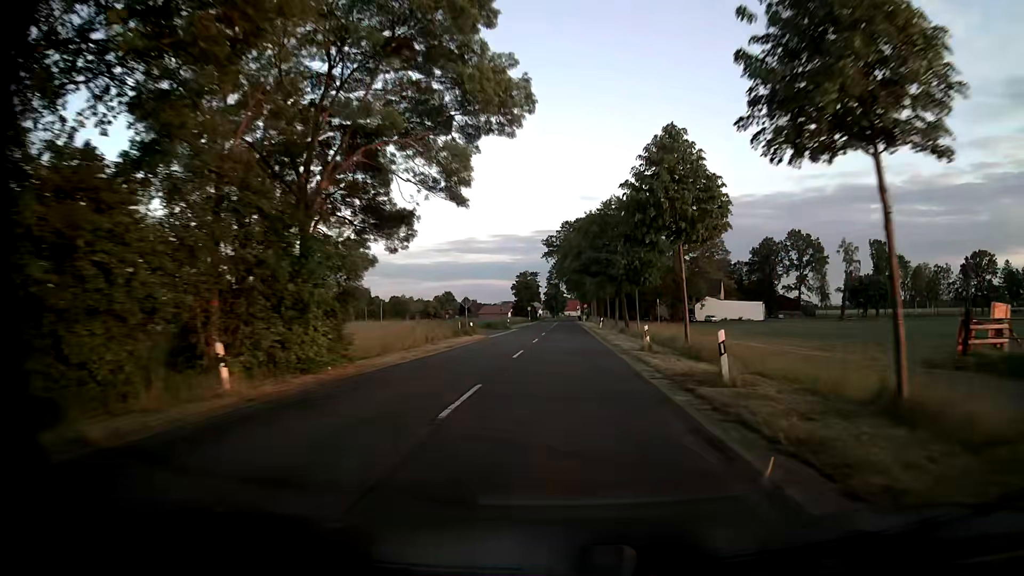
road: secondary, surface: asphalt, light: Day
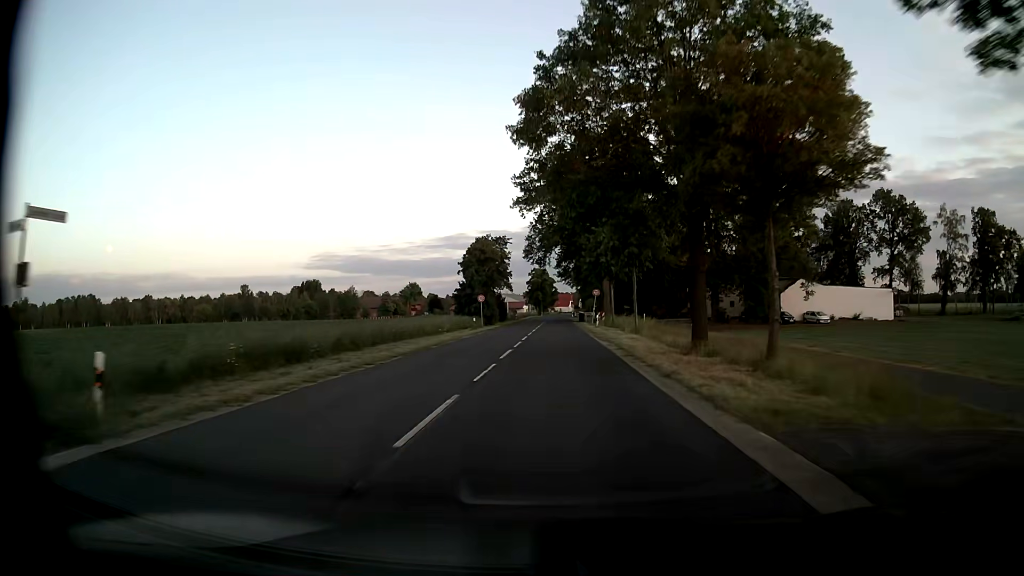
(+0.7, +62.2) m; +1°
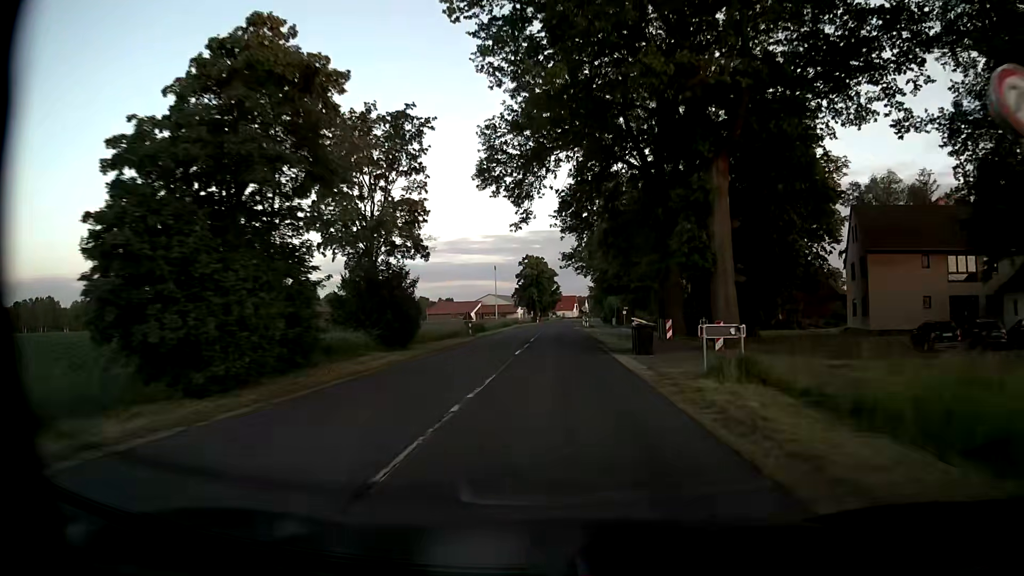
(-0.1, +55.0) m; 0°
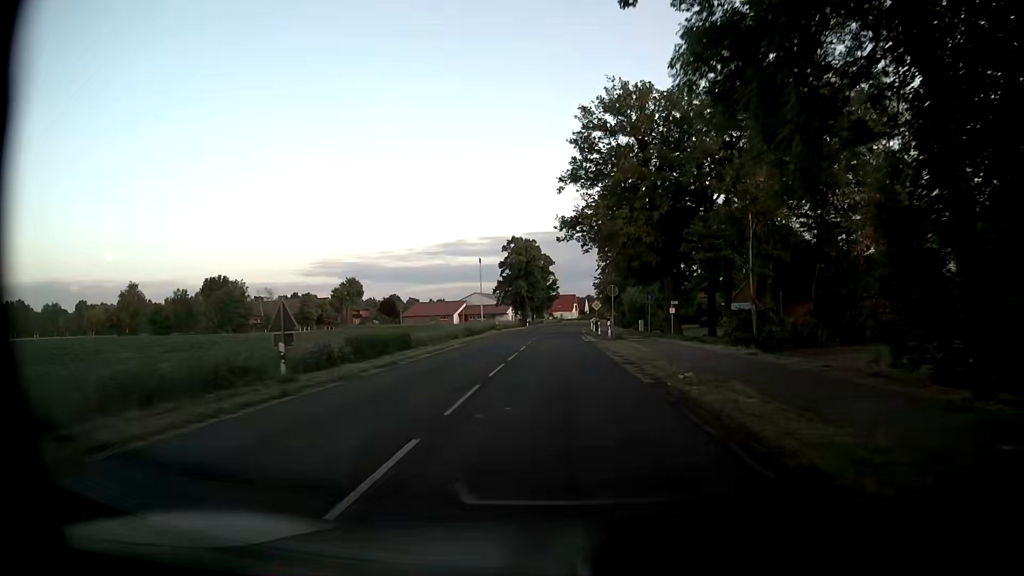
(0.0, +32.2) m; +1°
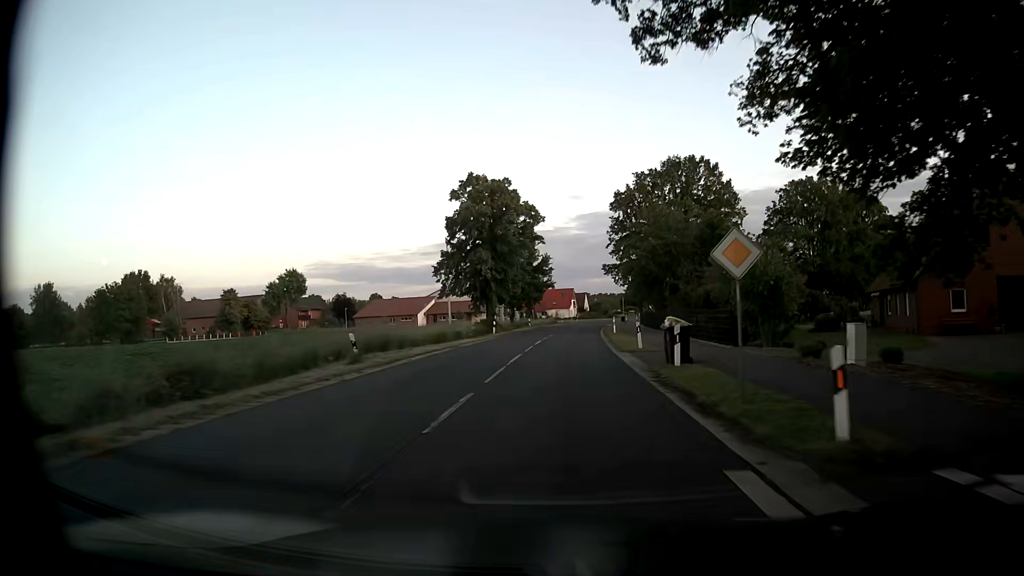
(-0.3, +43.7) m; -1°
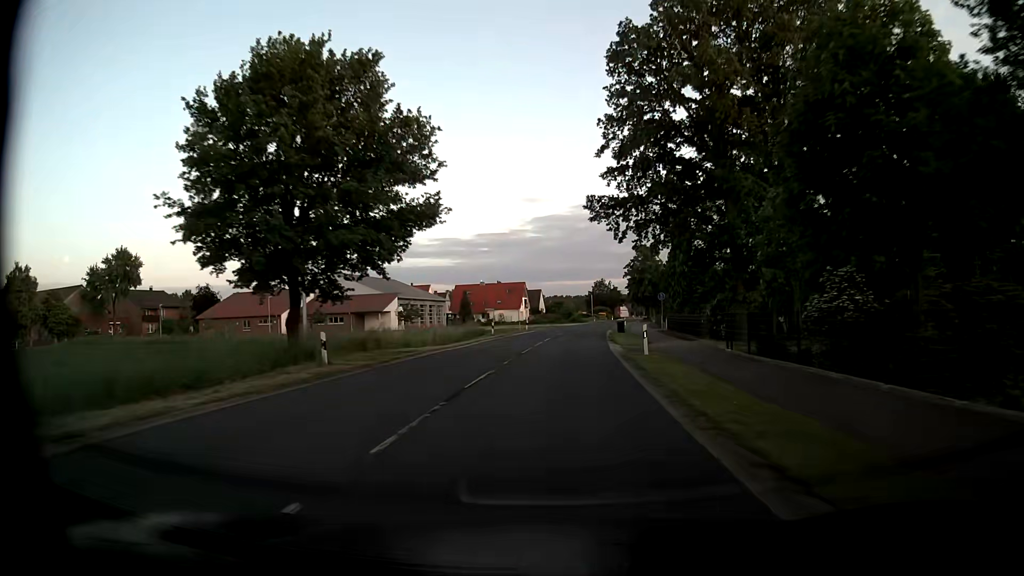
(+2.3, +55.1) m; +4°
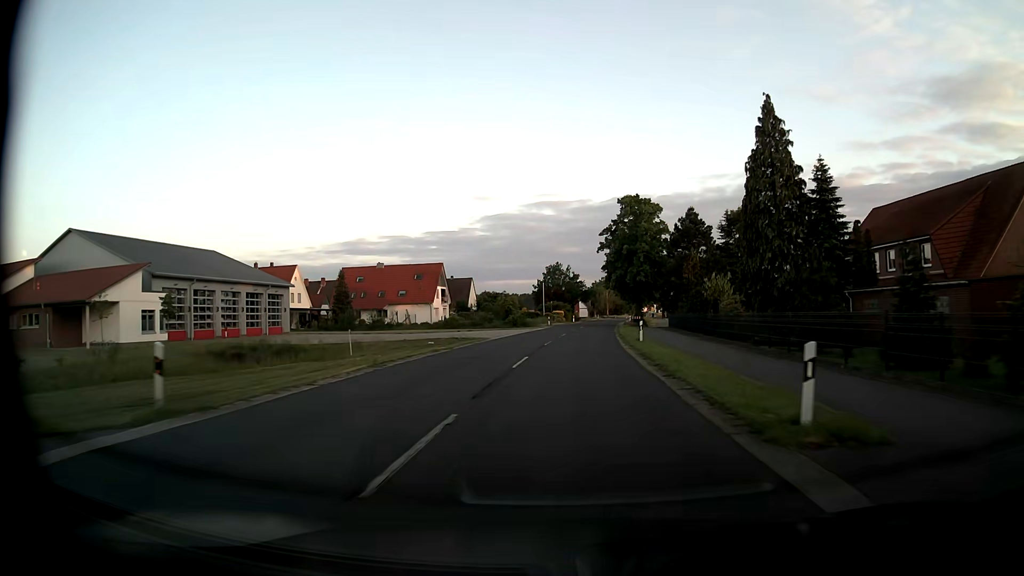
(+1.8, +55.4) m; +4°
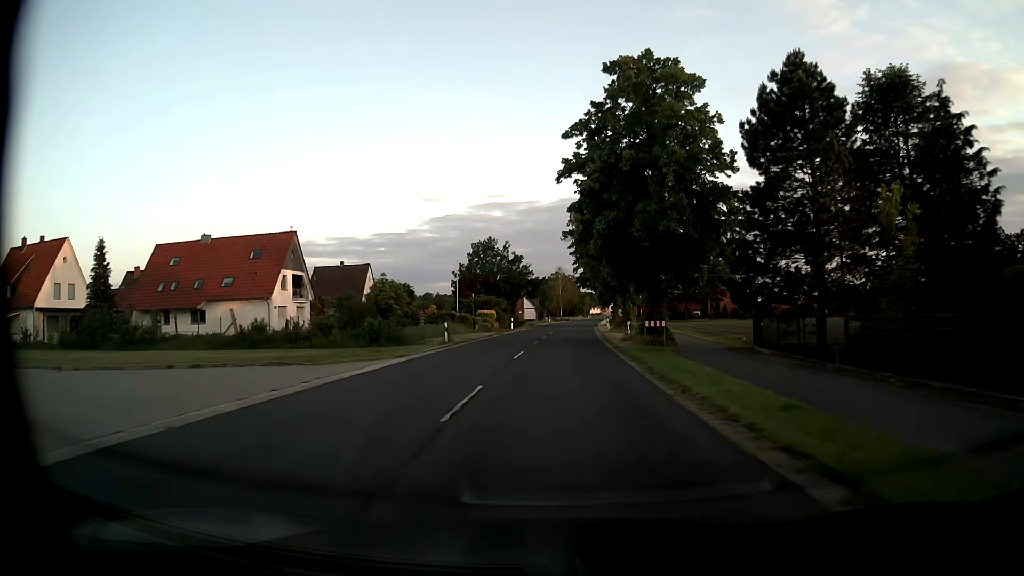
(+1.8, +44.3) m; +4°
(0, +10) (0, +20) (0, +30) (+1, +40) (+1, +50) (+1, +60) (+2, +70) (+2, +80) (+3, +90) (+4, +100) m
